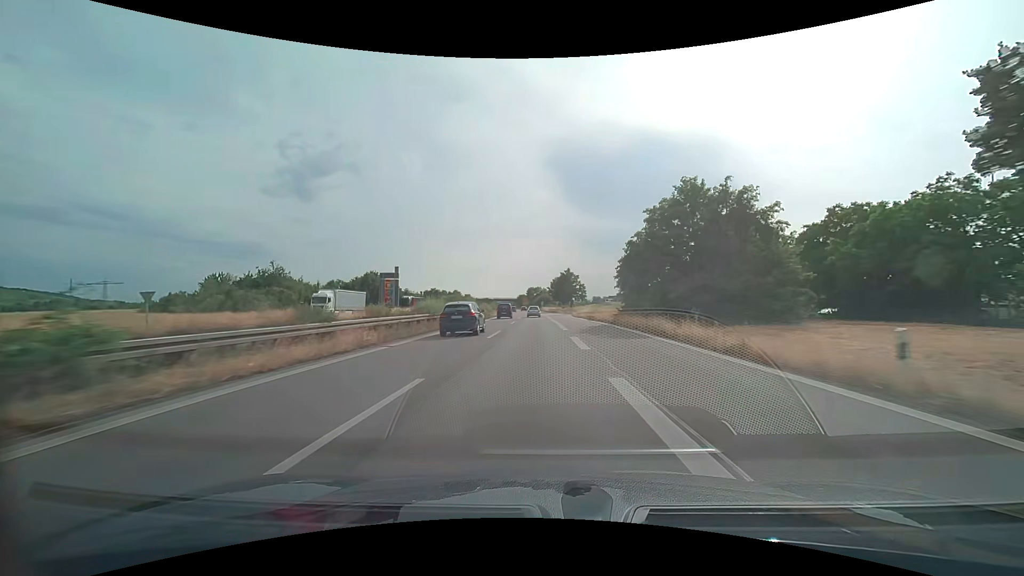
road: trunk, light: Day
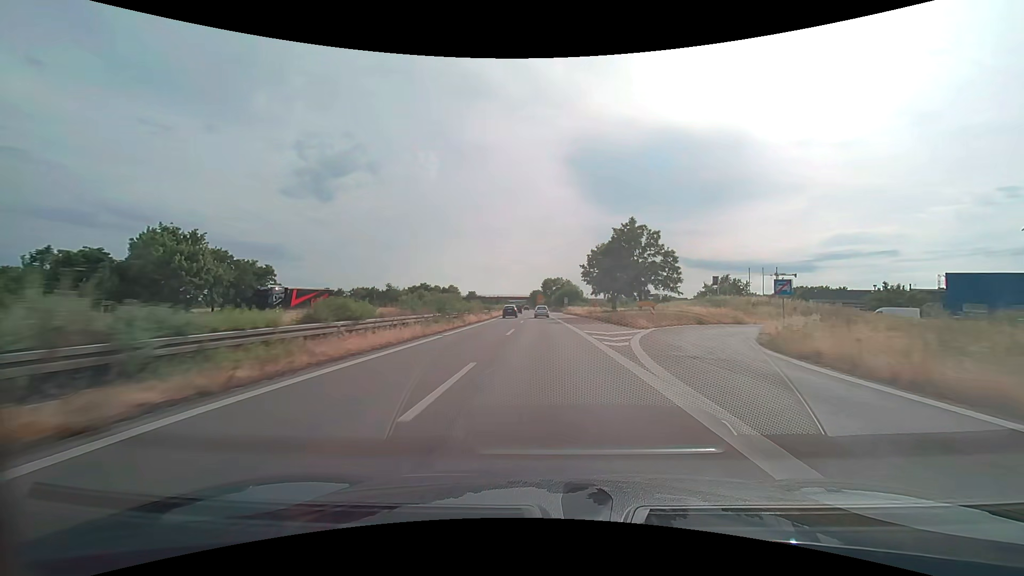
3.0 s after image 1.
(-1.3, +69.2) m; -2°
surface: asphalt
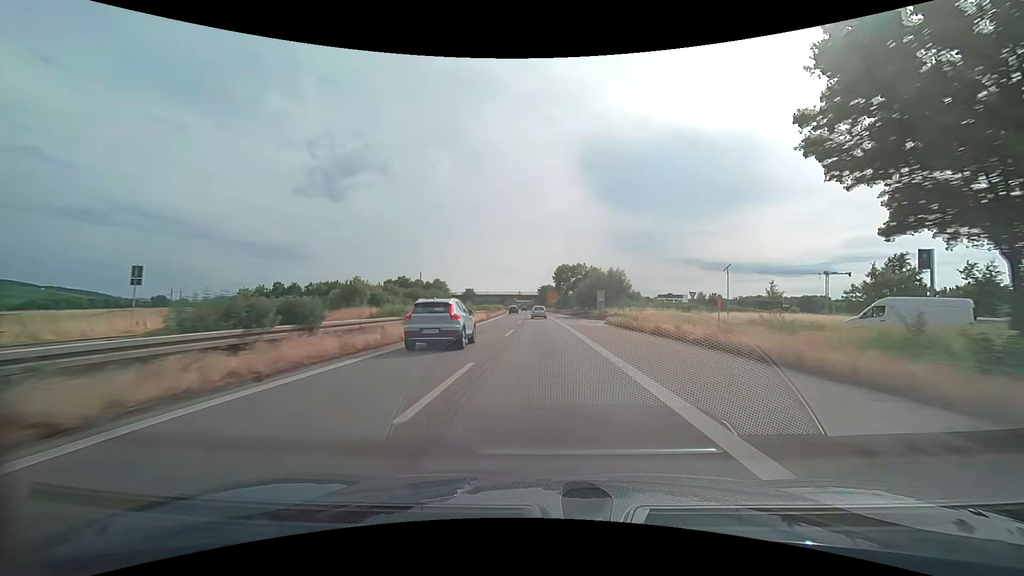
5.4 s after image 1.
(-0.5, +54.0) m; -1°
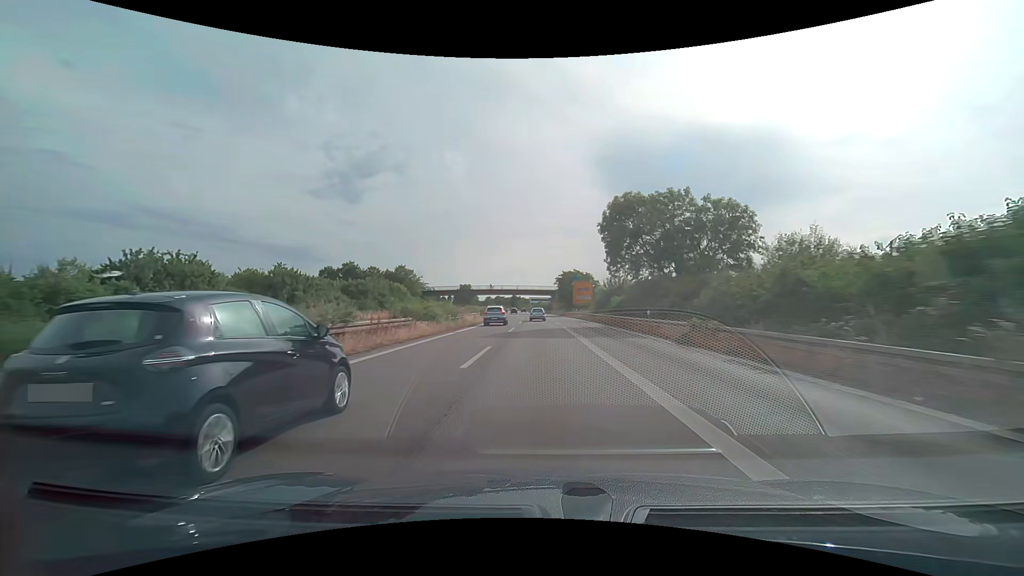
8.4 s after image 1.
(-1.1, +66.5) m; -2°
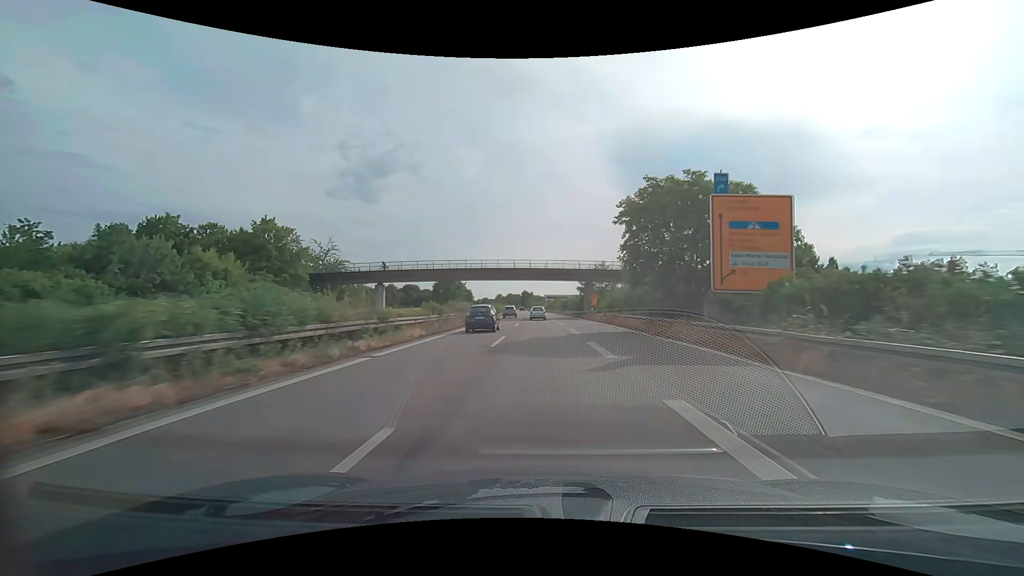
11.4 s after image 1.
(-0.9, +65.7) m; -2°
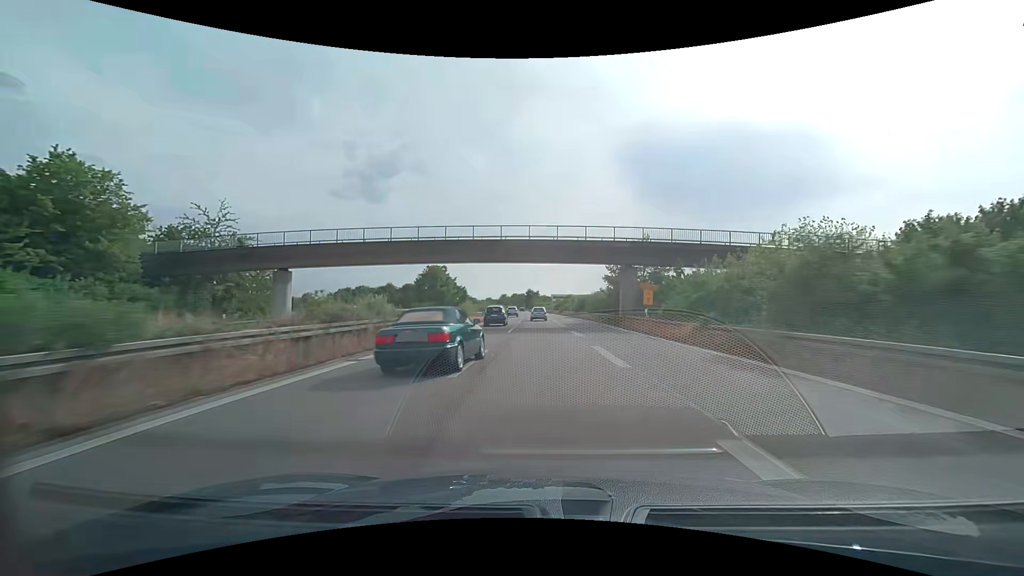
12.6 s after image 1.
(-0.2, +26.1) m; -1°
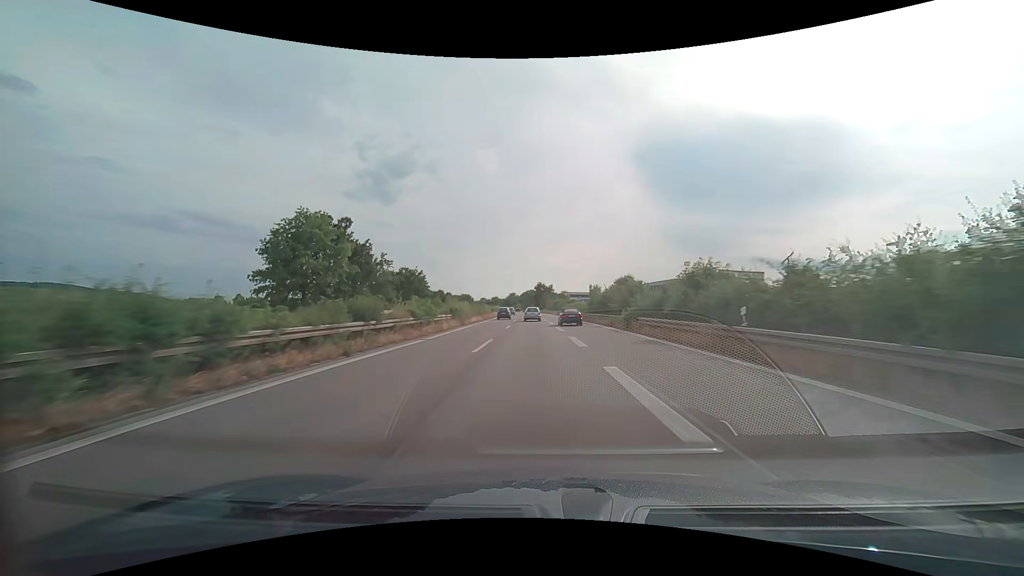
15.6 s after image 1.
(-0.8, +66.1) m; -2°
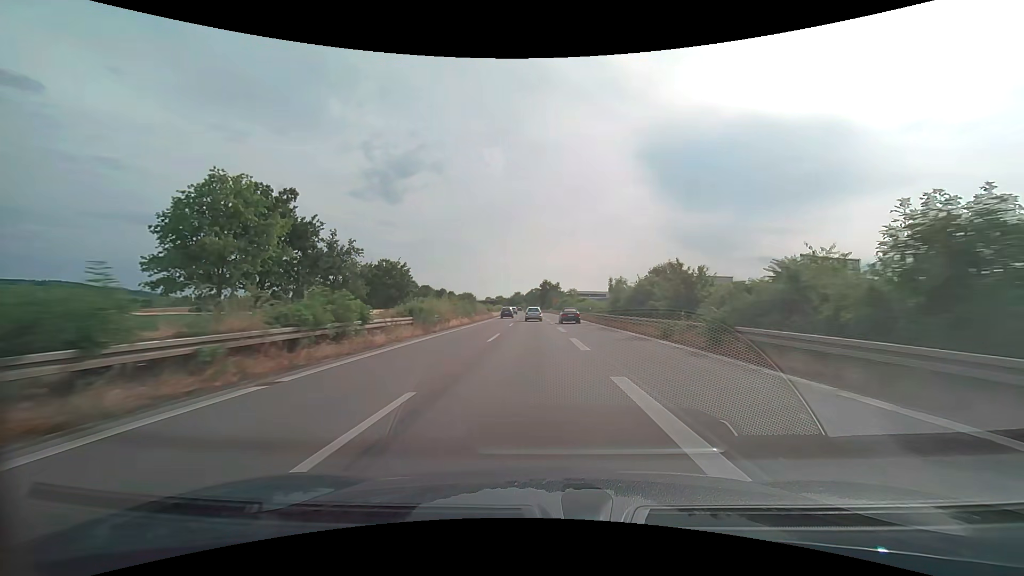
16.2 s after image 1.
(-0.1, +13.6) m; -1°
(0, +10) (0, +20) (0, +30) (-1, +40) (-1, +50) (-1, +60) (-2, +70) (-2, +80) (-3, +90) (-3, +100) m
